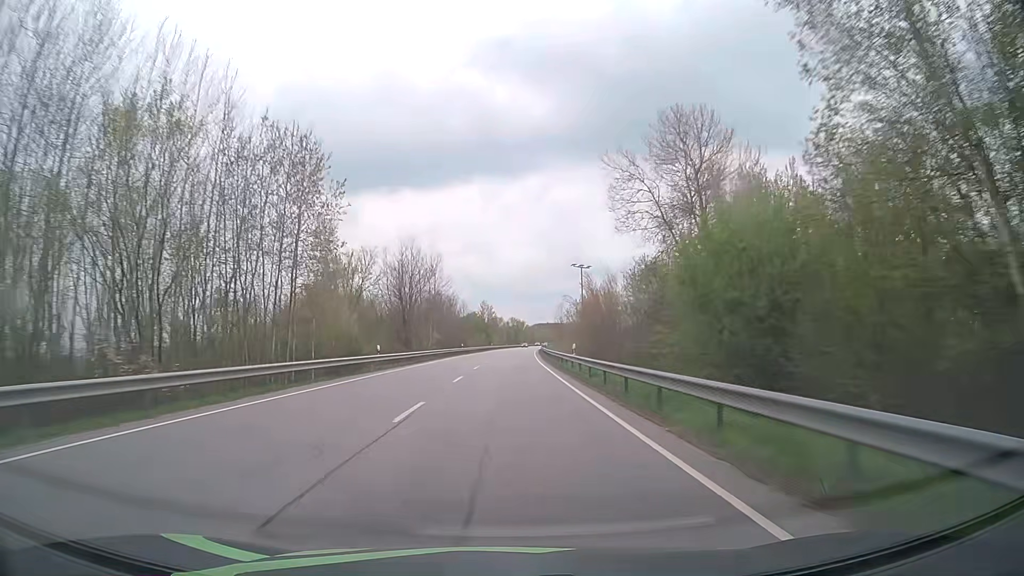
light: Day
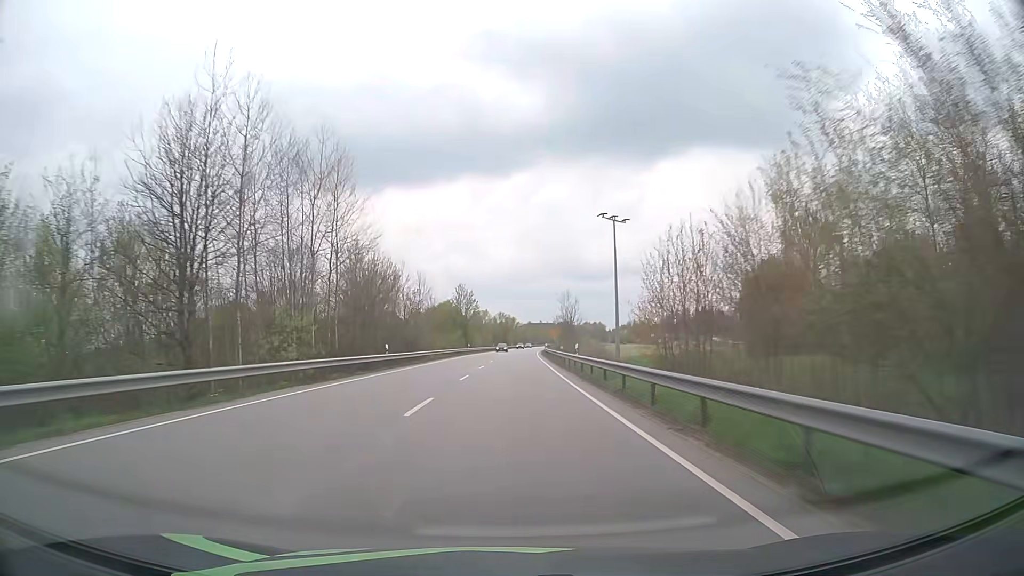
(+0.3, +47.2) m; +1°
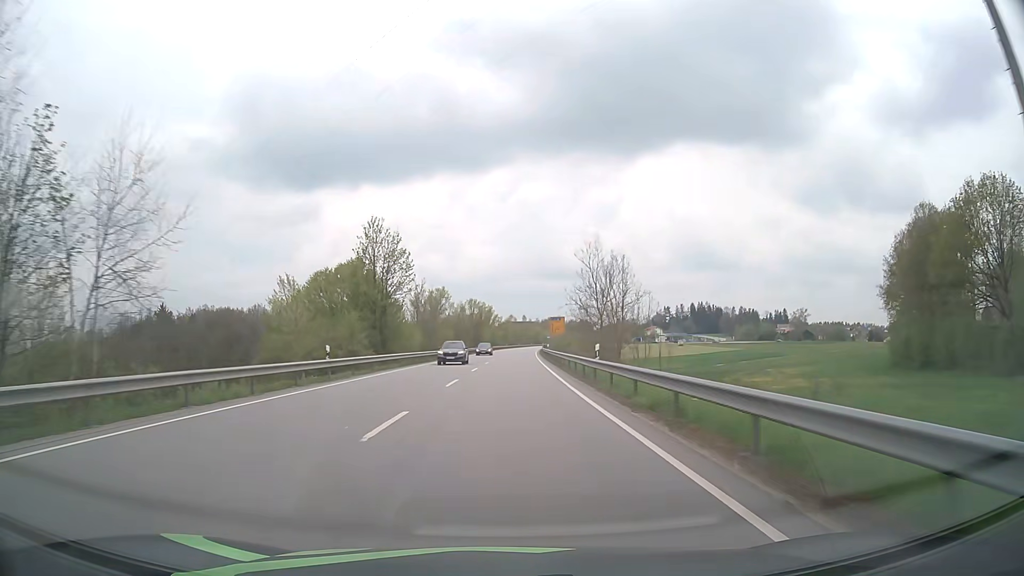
(+1.0, +63.2) m; +2°
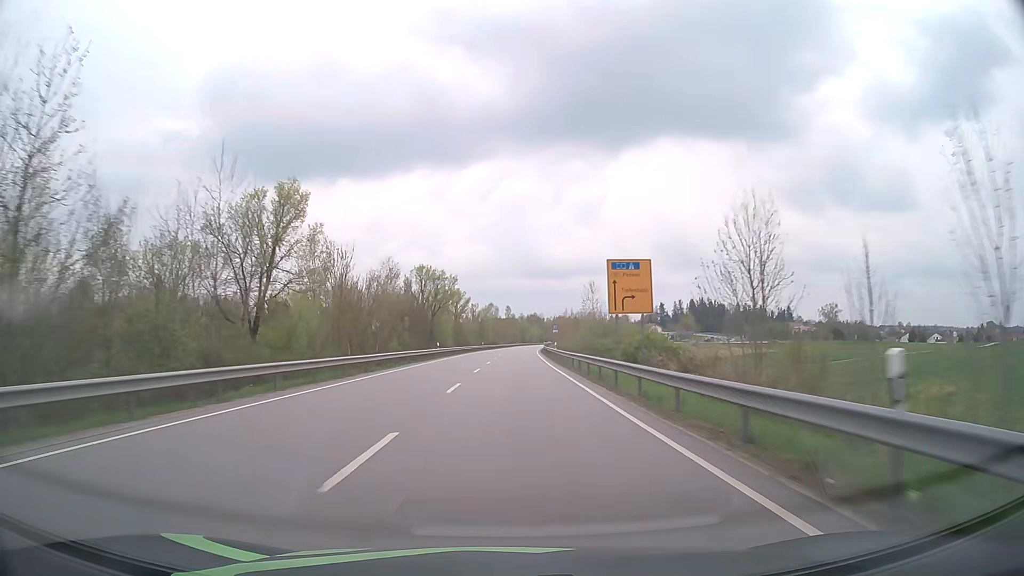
(+0.6, +63.2) m; +1°
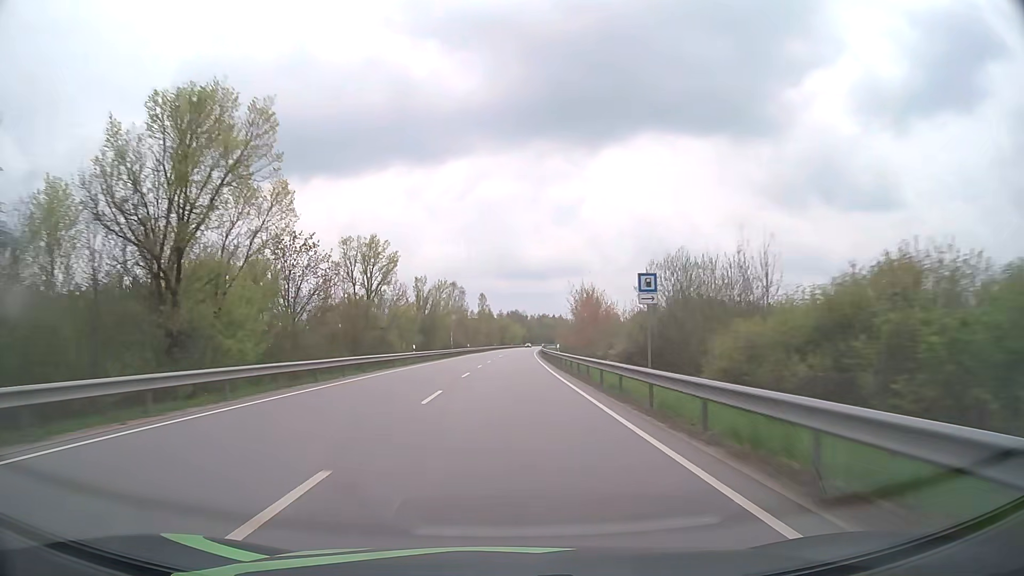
(+1.2, +63.1) m; +2°
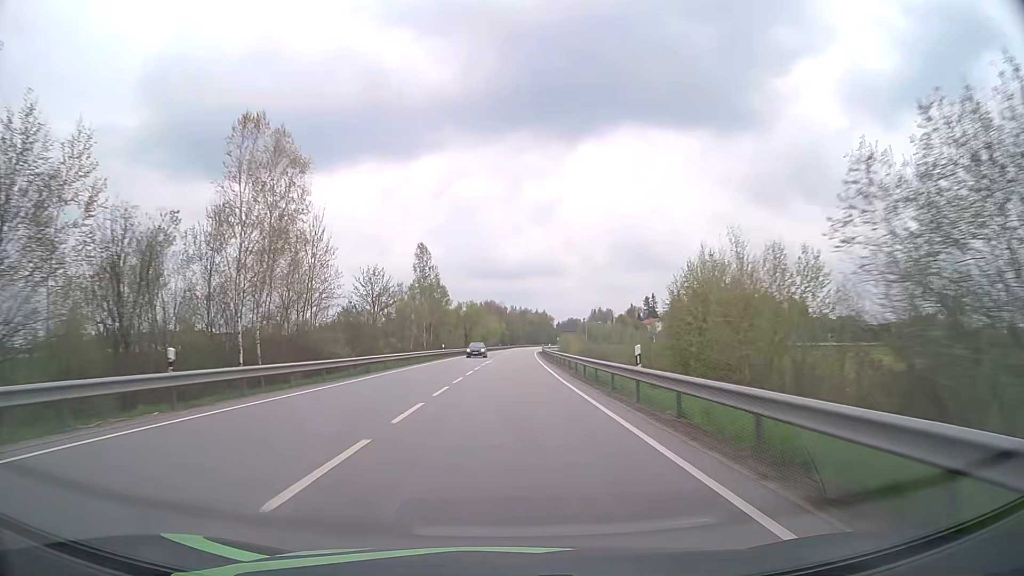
(+1.4, +79.0) m; +2°
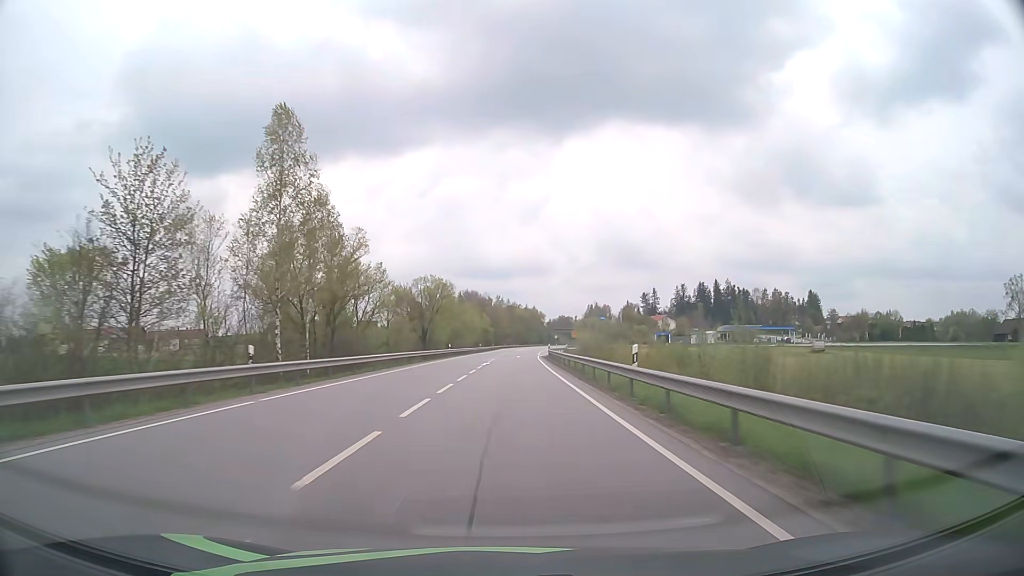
(+0.5, +47.4) m; +1°
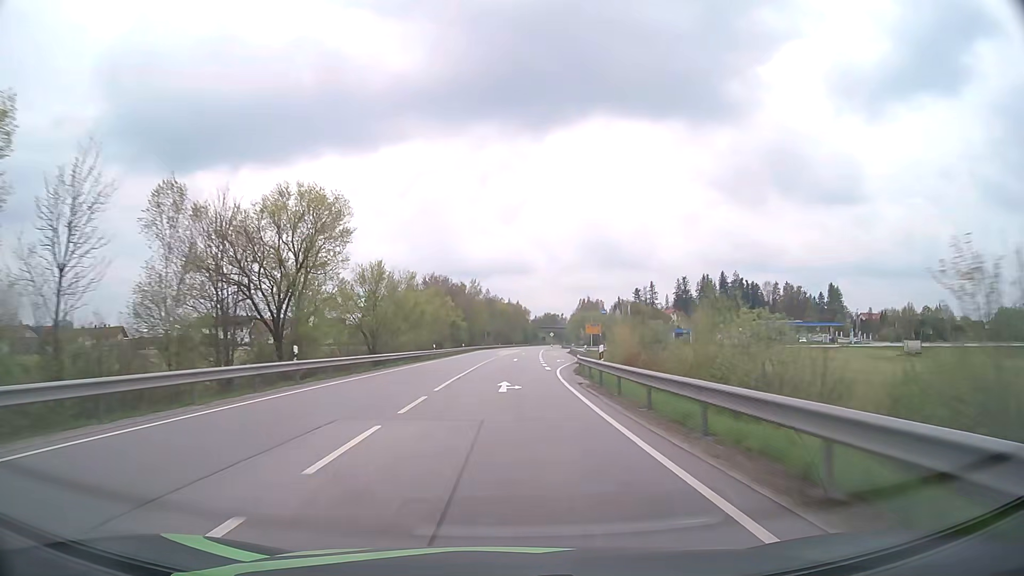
(+0.6, +47.4) m; +2°
(0, +10) (0, +20) (0, +30) (0, +40) (+1, +50) (+1, +60) (+1, +70) (+2, +80) (+2, +90) (+3, +100) m
